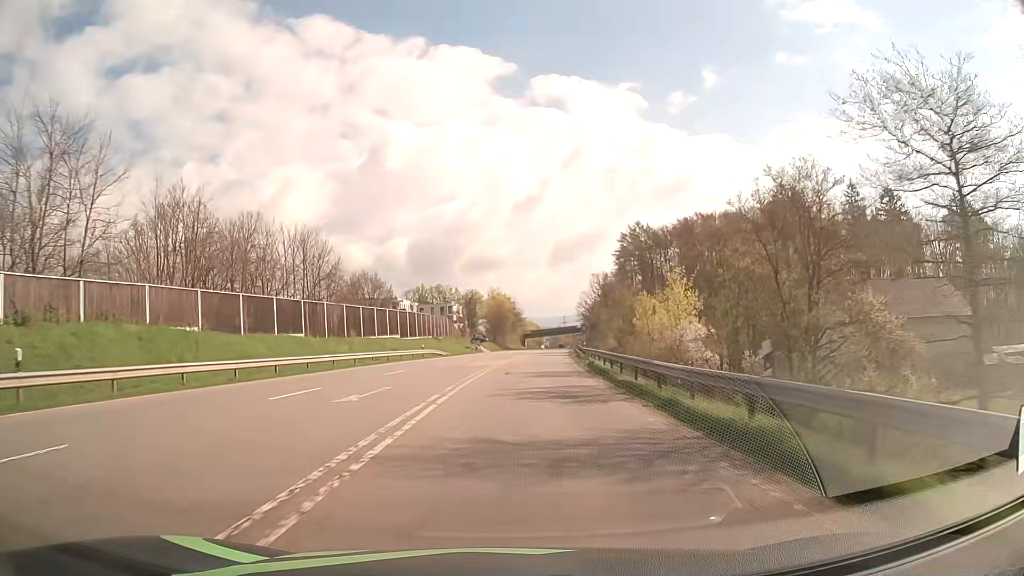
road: secondary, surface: asphalt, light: Day
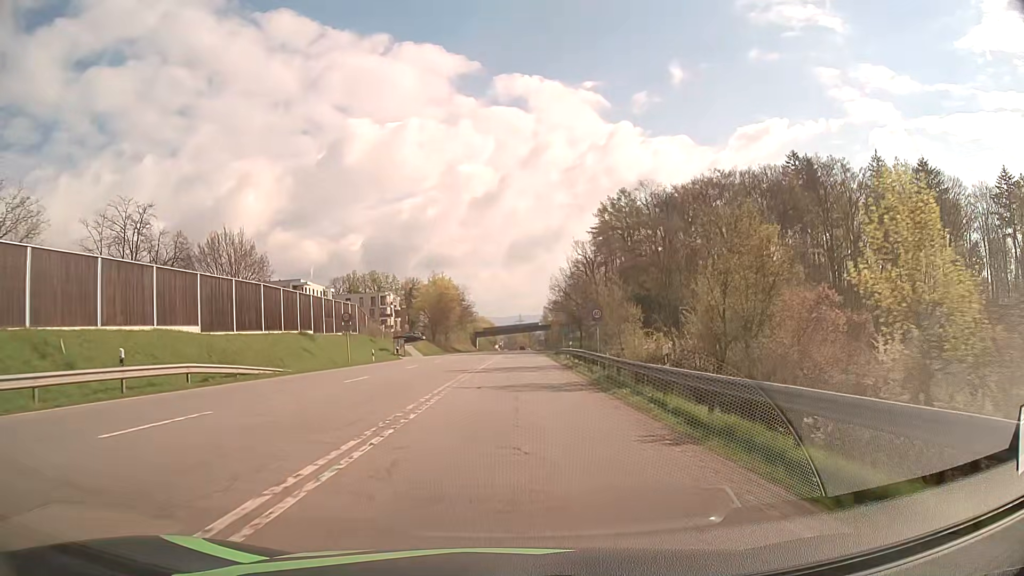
(+1.8, +42.5) m; +4°
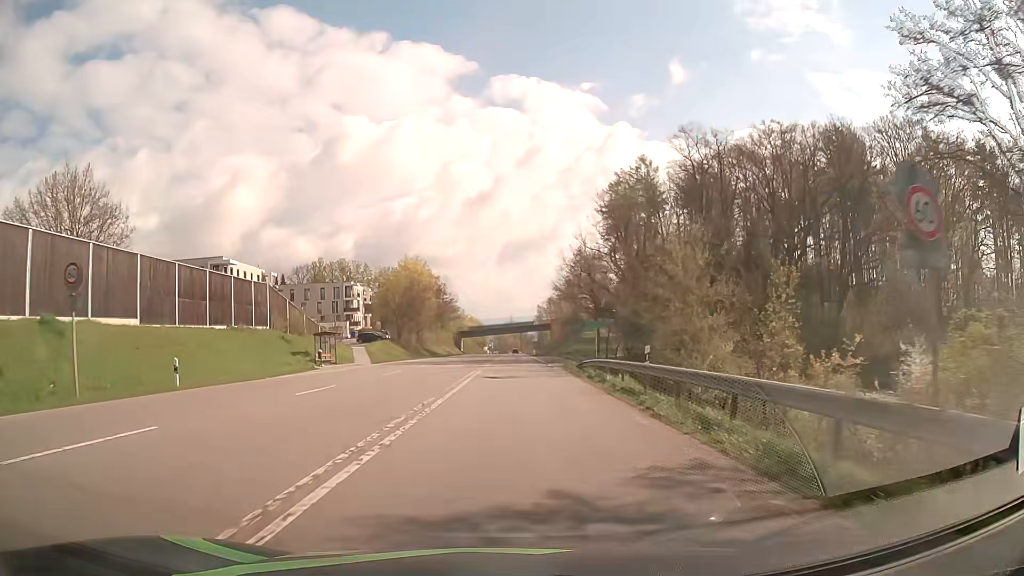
(+0.3, +29.0) m; +1°
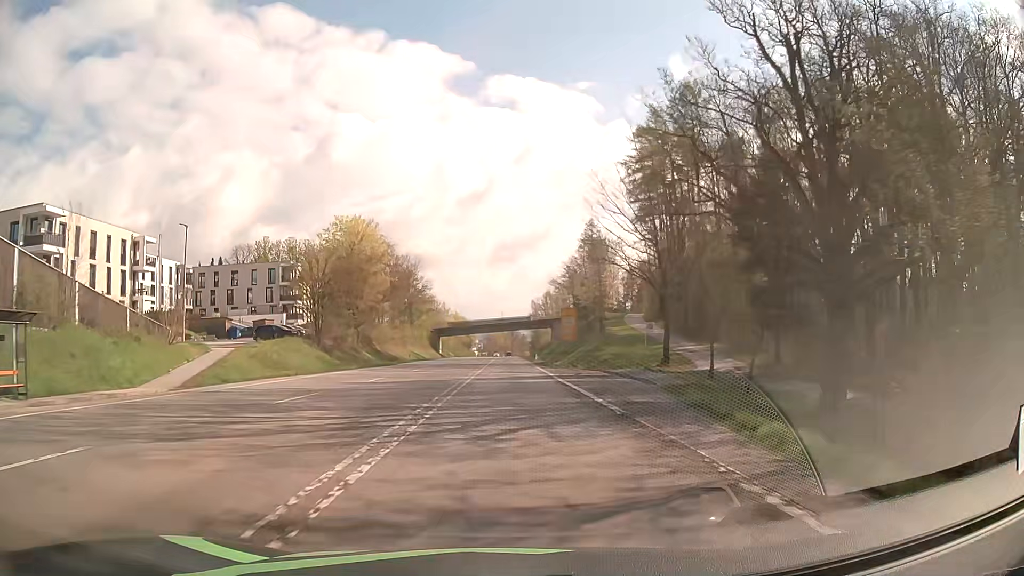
(+0.1, +36.2) m; +1°
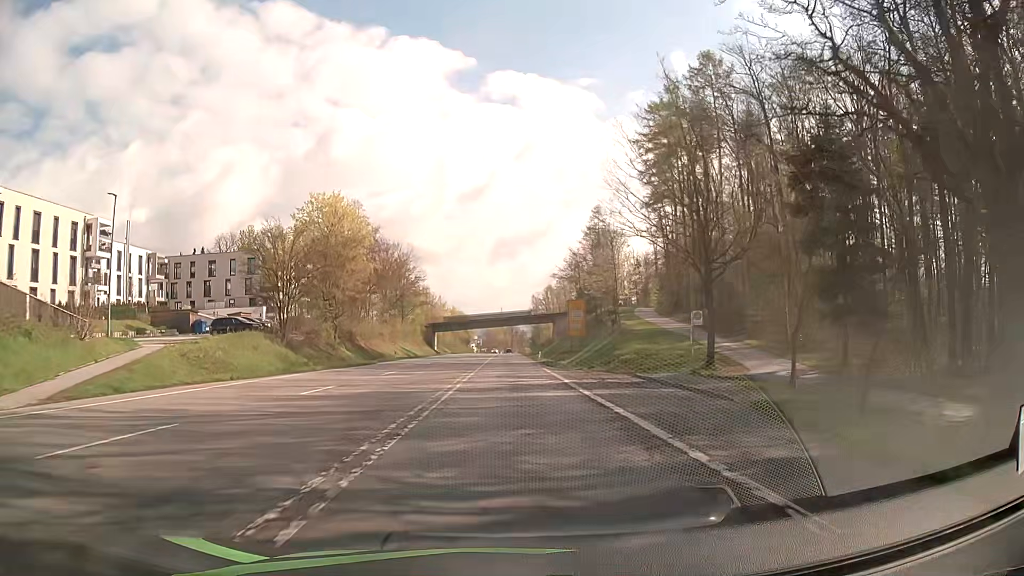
(0.0, +9.0) m; 0°
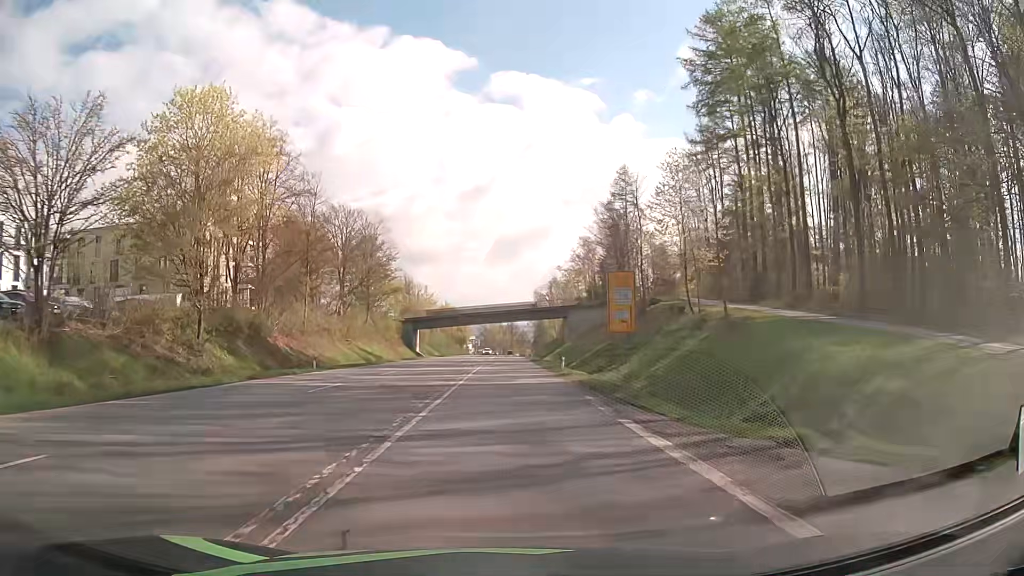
(-0.1, +27.1) m; 0°
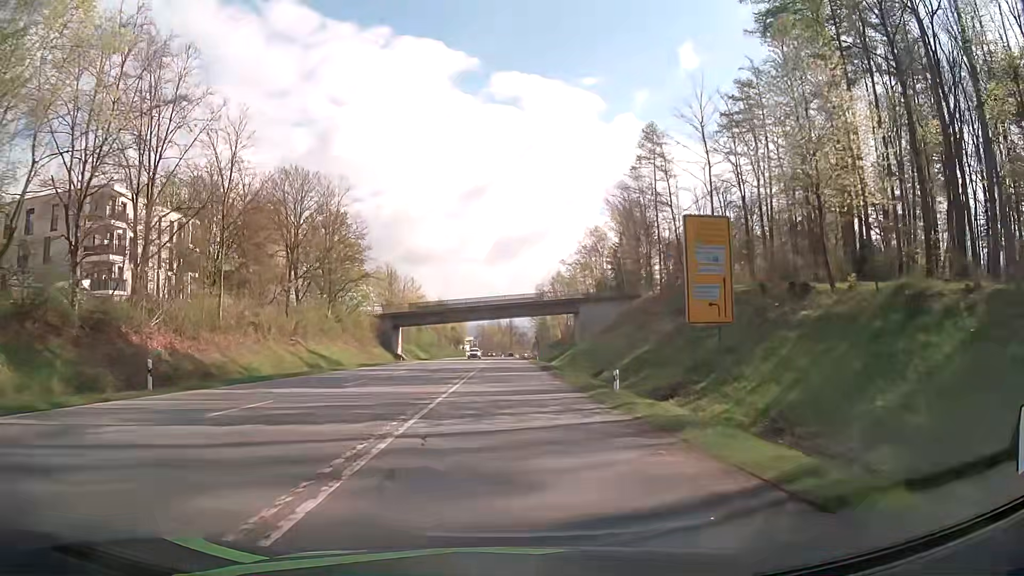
(0.0, +18.2) m; 0°
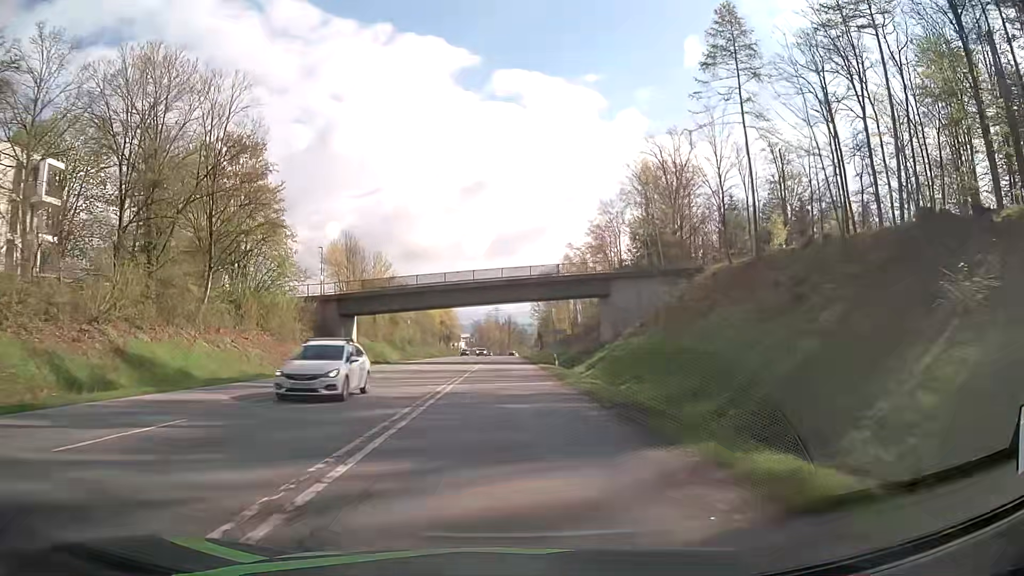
(0.0, +27.7) m; 0°
(0, +10) (0, +20) (0, +30) (0, +40) (0, +50) (0, +60) (0, +70) (0, +80) (0, +90) (0, +100) m
